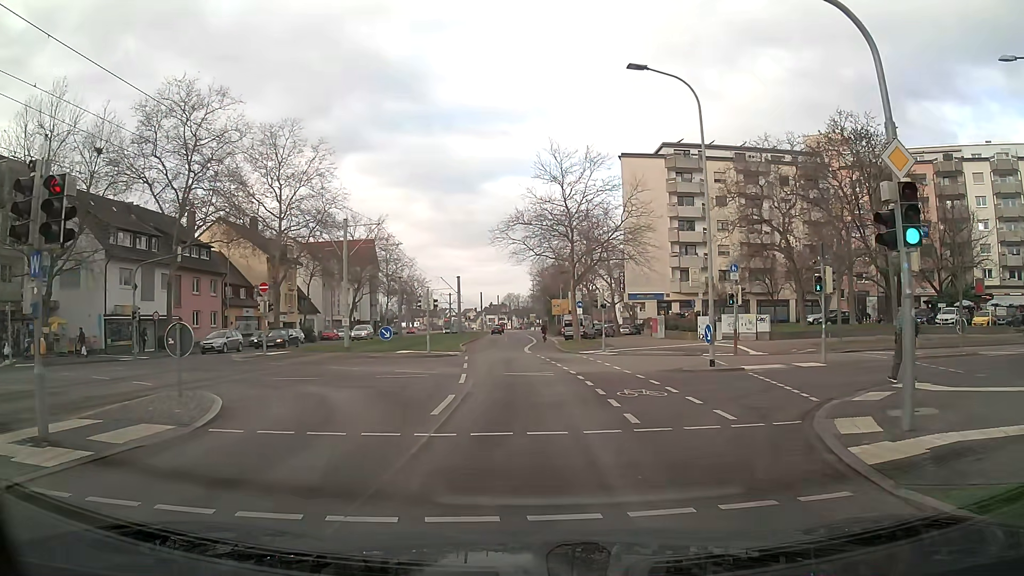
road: tertiary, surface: asphalt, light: Day
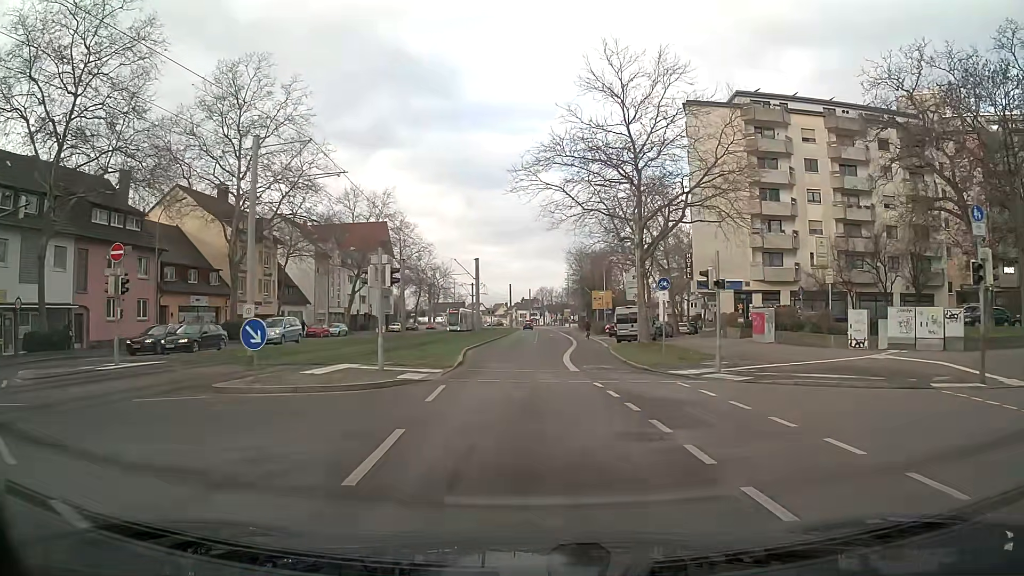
(-0.8, +17.7) m; -4°
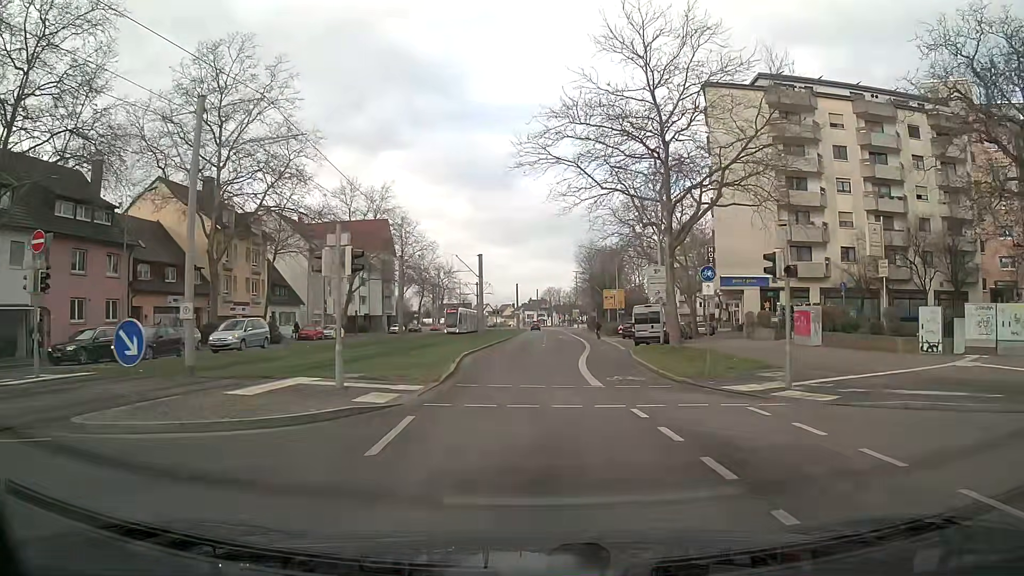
(0.0, +4.8) m; -1°
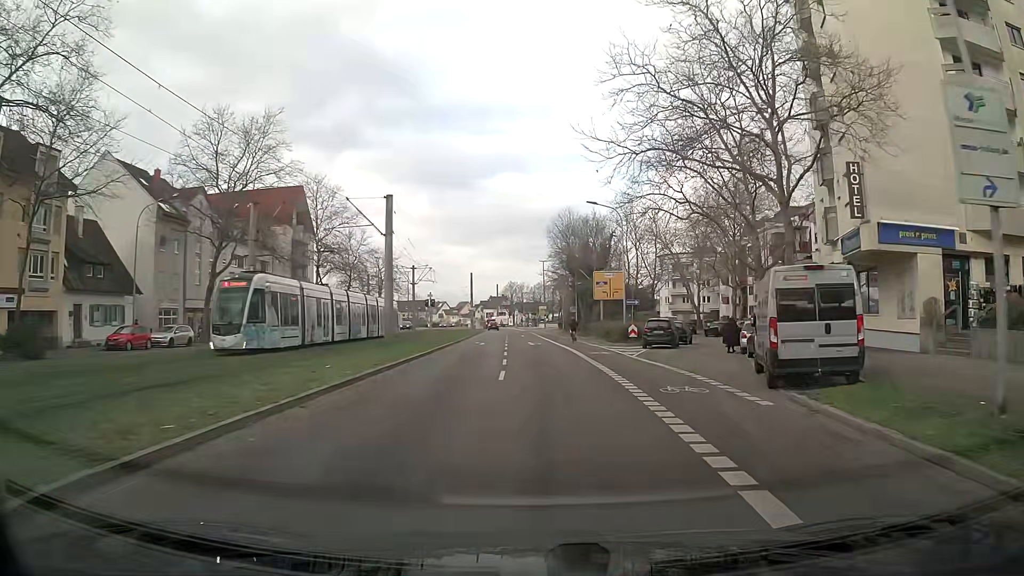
(+0.7, +27.6) m; +4°
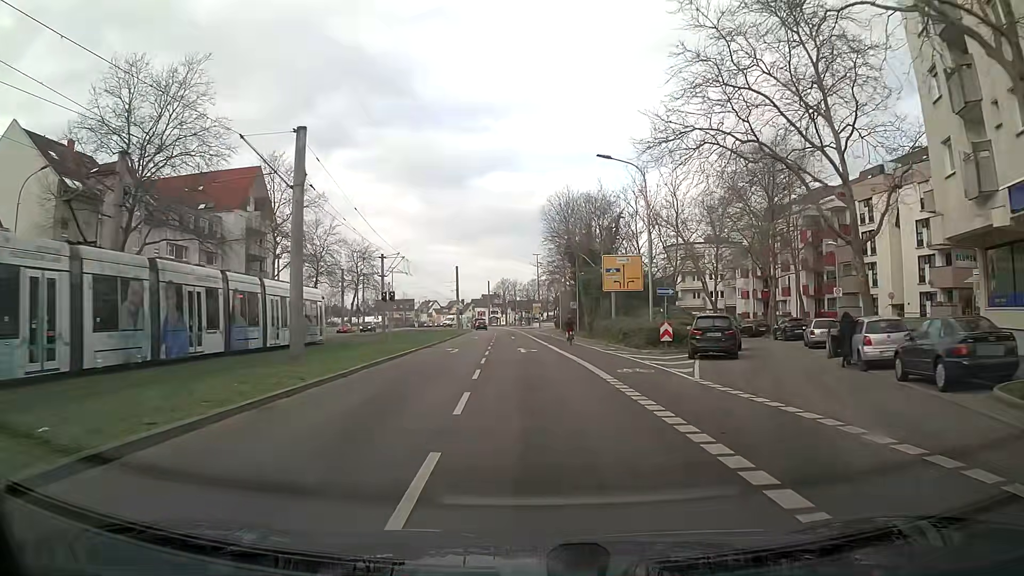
(+0.1, +12.2) m; 0°
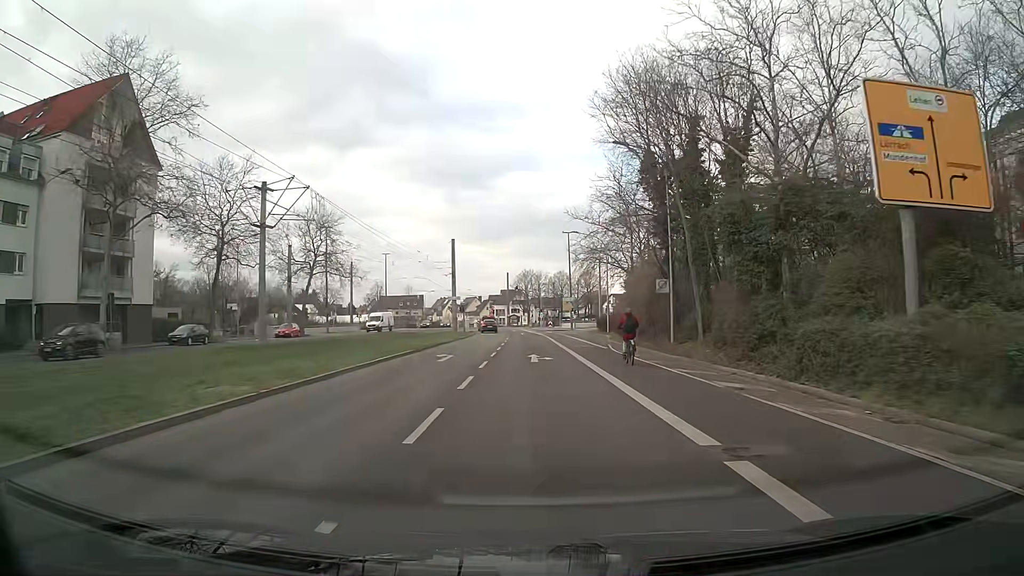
(-0.9, +32.9) m; -2°
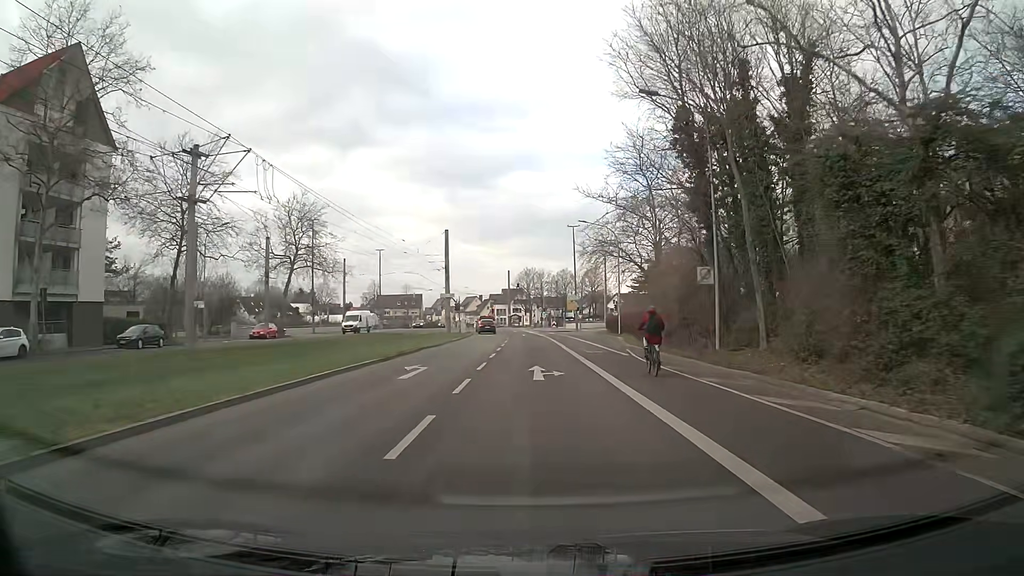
(0.0, +7.0) m; 0°
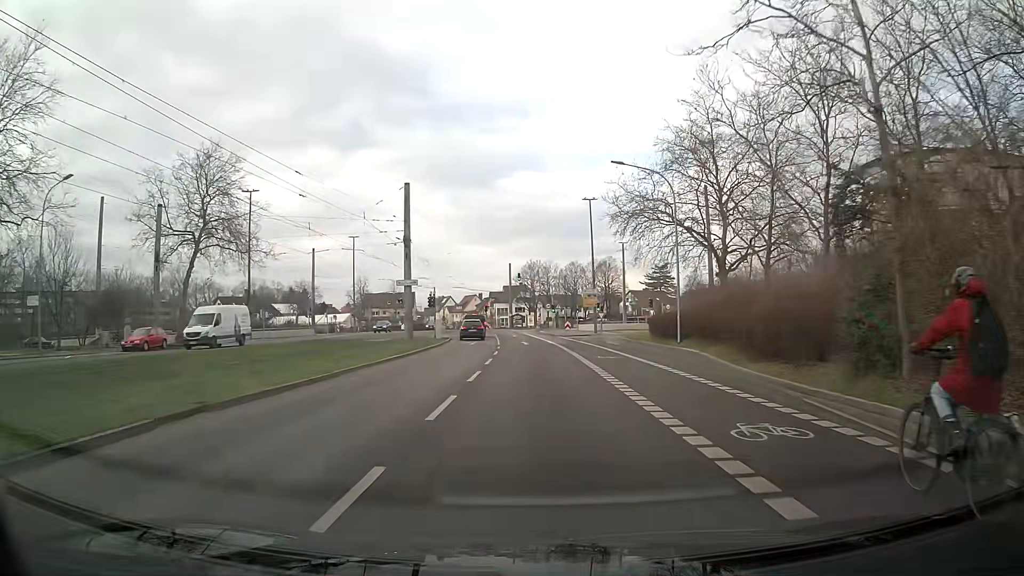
(-0.1, +21.5) m; -1°
(0, +10) (0, +20) (0, +30) (0, +40) (-1, +50) (-1, +60) (-2, +70) (-3, +80) (-4, +90) (-5, +100) m
